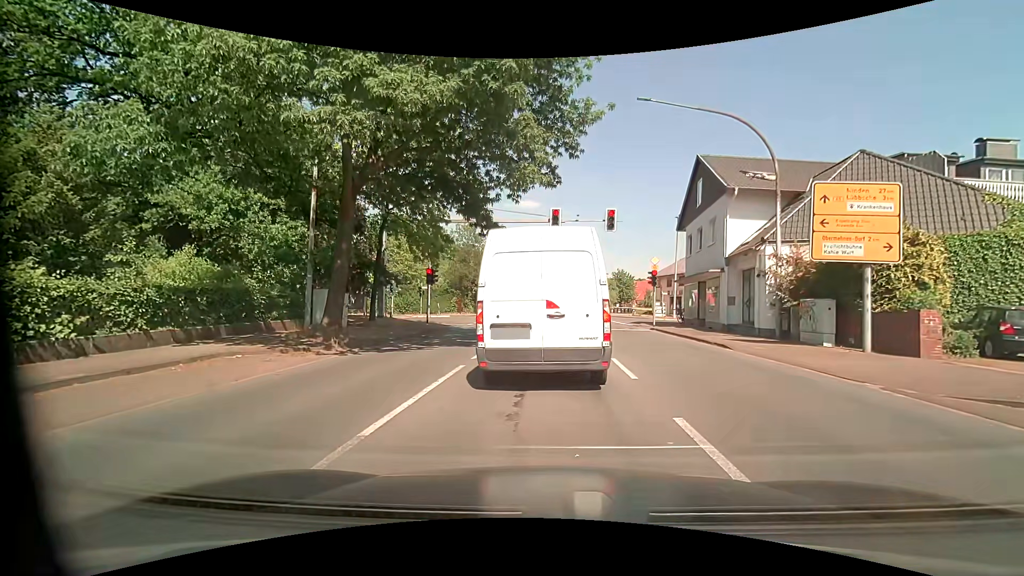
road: primary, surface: asphalt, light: Day
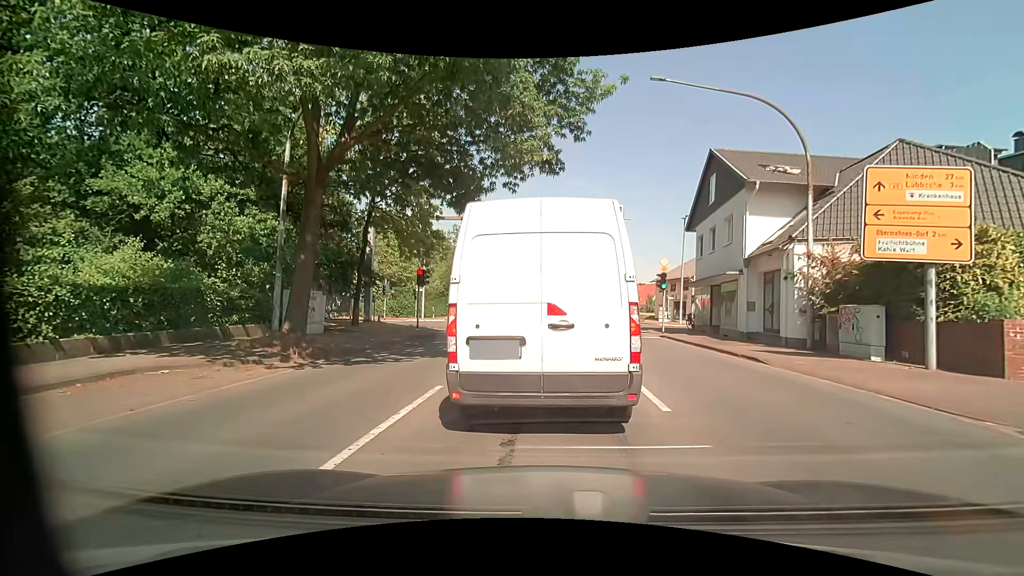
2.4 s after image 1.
(0.0, +2.3) m; 0°
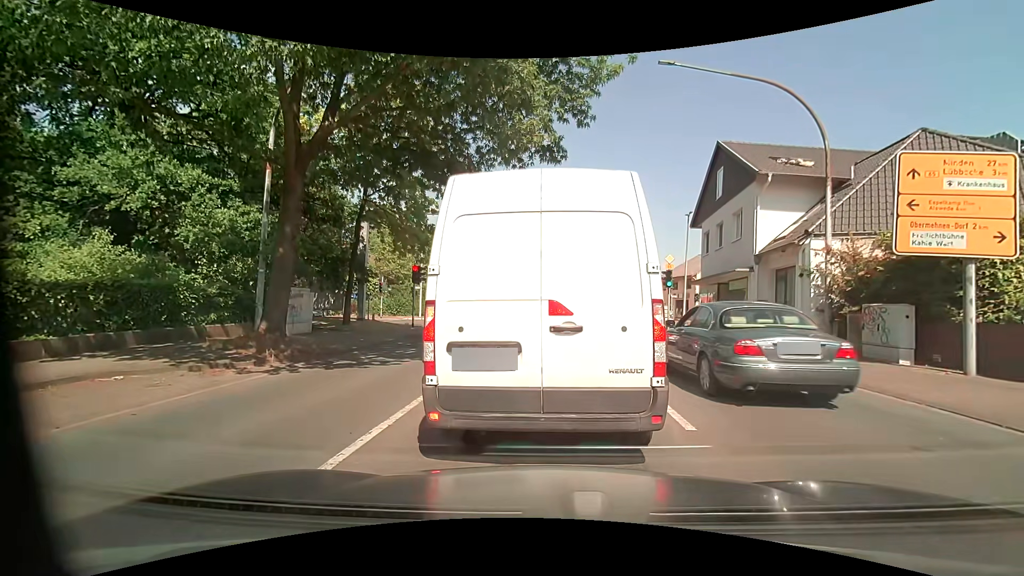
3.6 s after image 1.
(0.0, +1.0) m; 0°
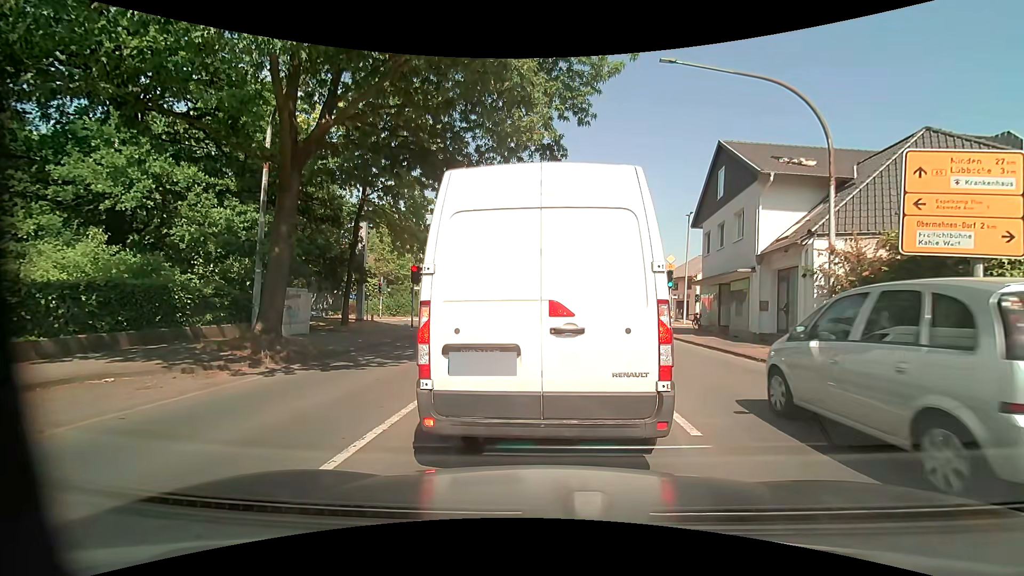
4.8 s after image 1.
(0.0, +0.2) m; 0°
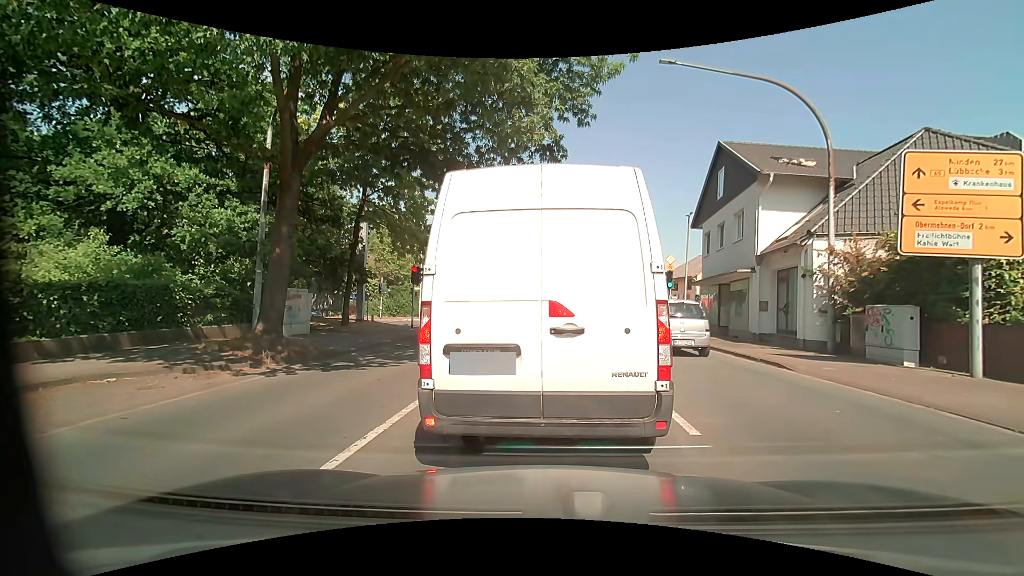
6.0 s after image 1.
(0.0, 0.0) m; 0°
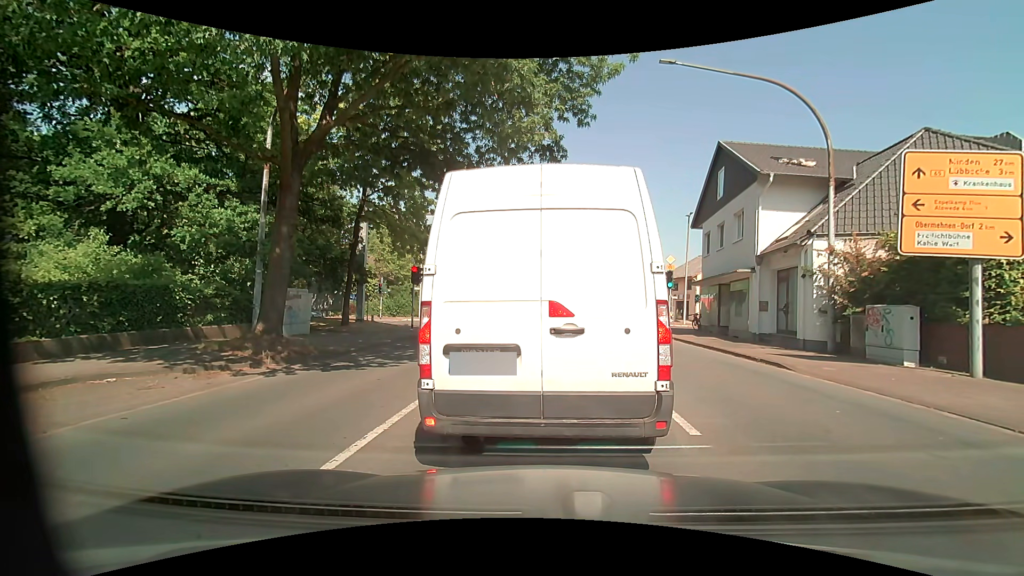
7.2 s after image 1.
(0.0, 0.0) m; 0°
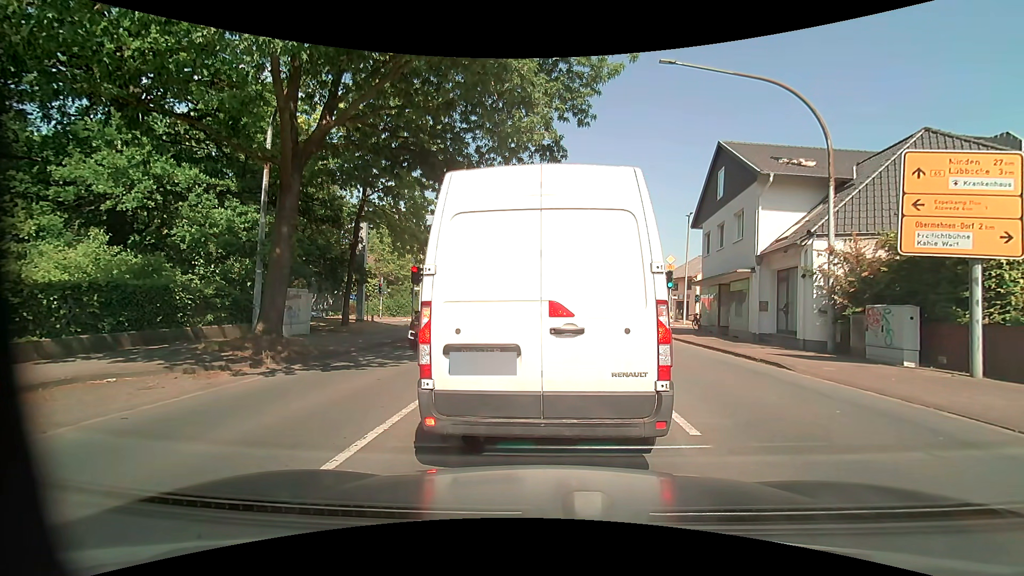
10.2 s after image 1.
(0.0, 0.0) m; 0°
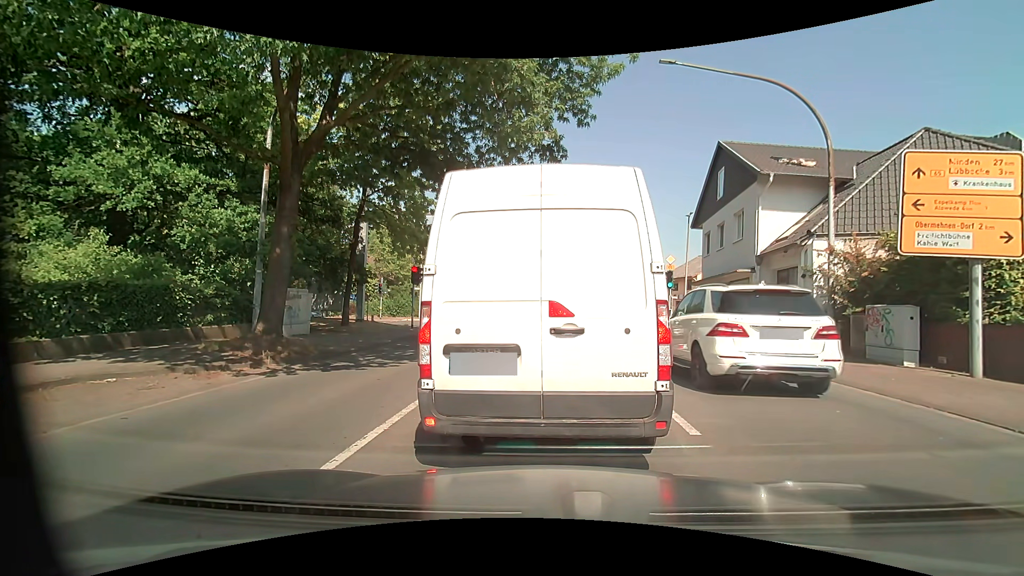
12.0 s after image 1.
(0.0, 0.0) m; 0°
(0, +10) (0, +20) (0, +30) (-1, +40) (-5, +49) (-15, +51) (-25, +50) (-34, +48) (-44, +47) (-54, +46) m
